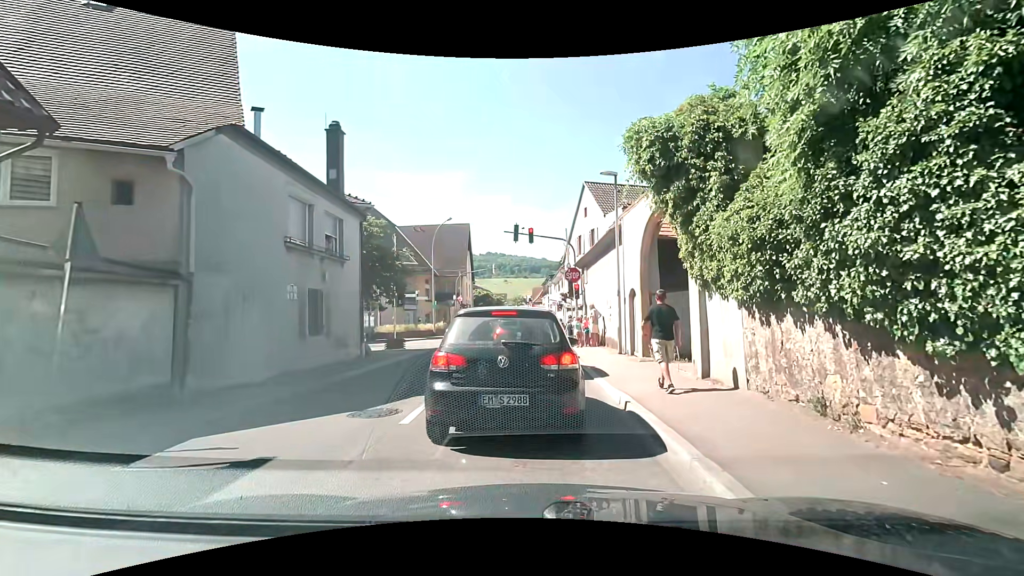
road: tertiary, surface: asphalt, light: Day
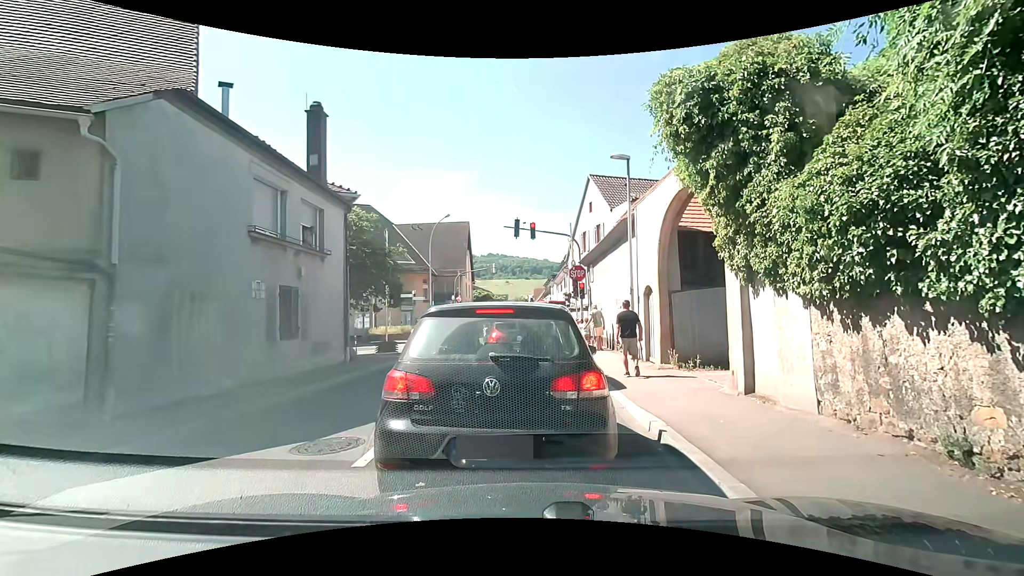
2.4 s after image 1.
(0.0, +1.7) m; 0°
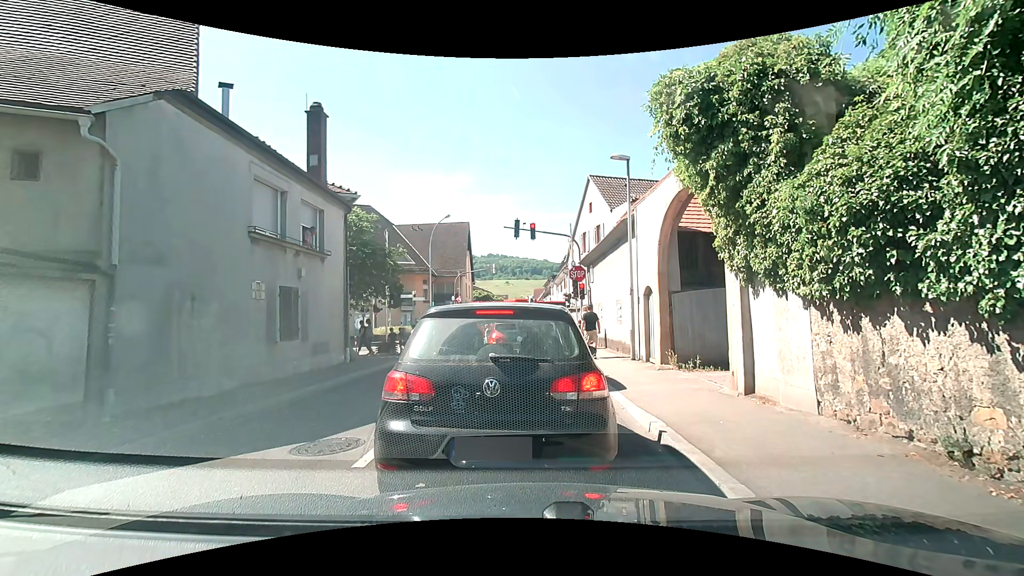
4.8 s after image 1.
(0.0, +0.1) m; 0°
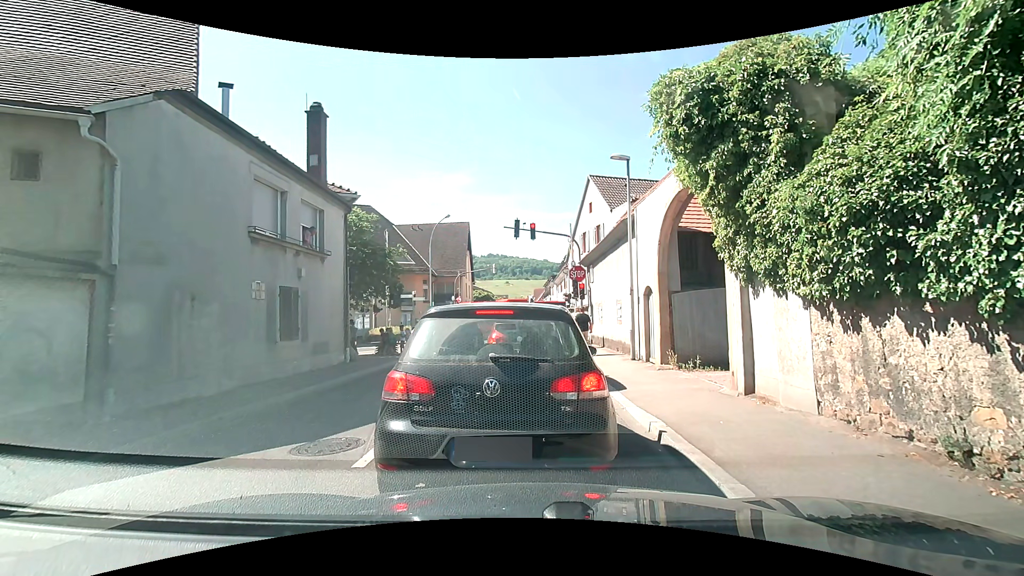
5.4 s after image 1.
(0.0, 0.0) m; 0°
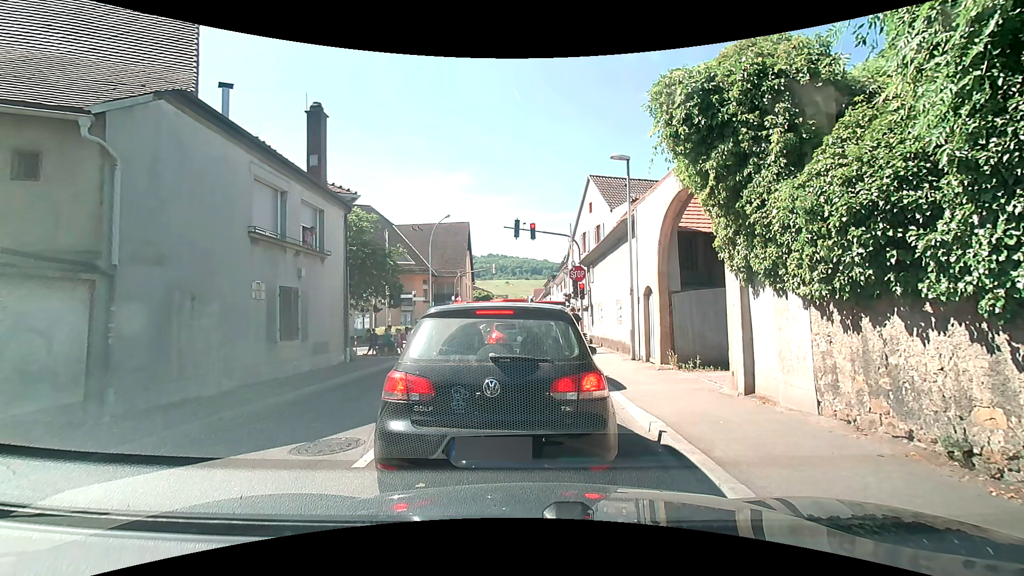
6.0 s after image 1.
(0.0, 0.0) m; 0°
